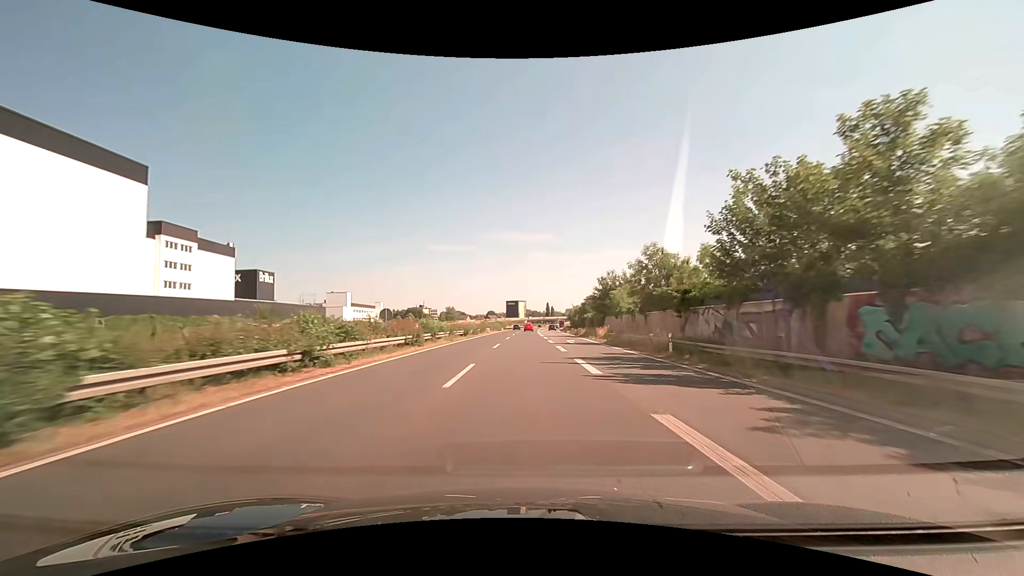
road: trunk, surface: asphalt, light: Day
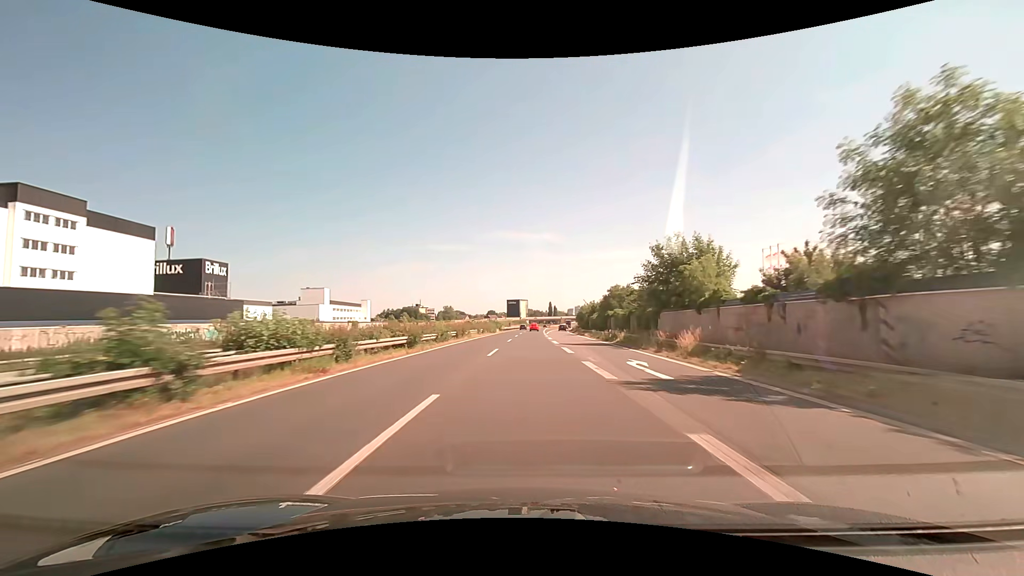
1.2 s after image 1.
(0.0, +25.5) m; 0°
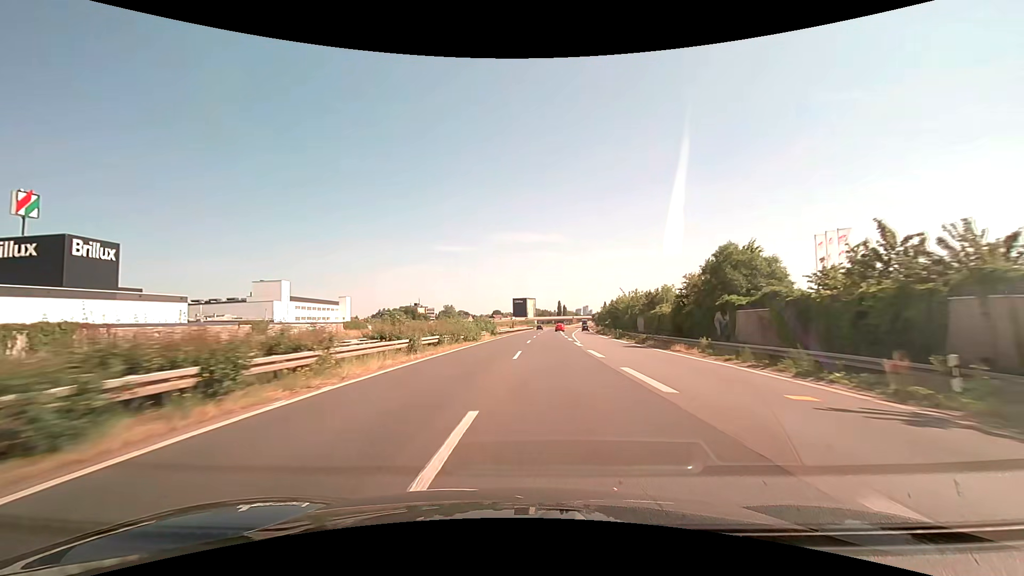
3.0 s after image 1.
(-0.2, +38.2) m; -1°
